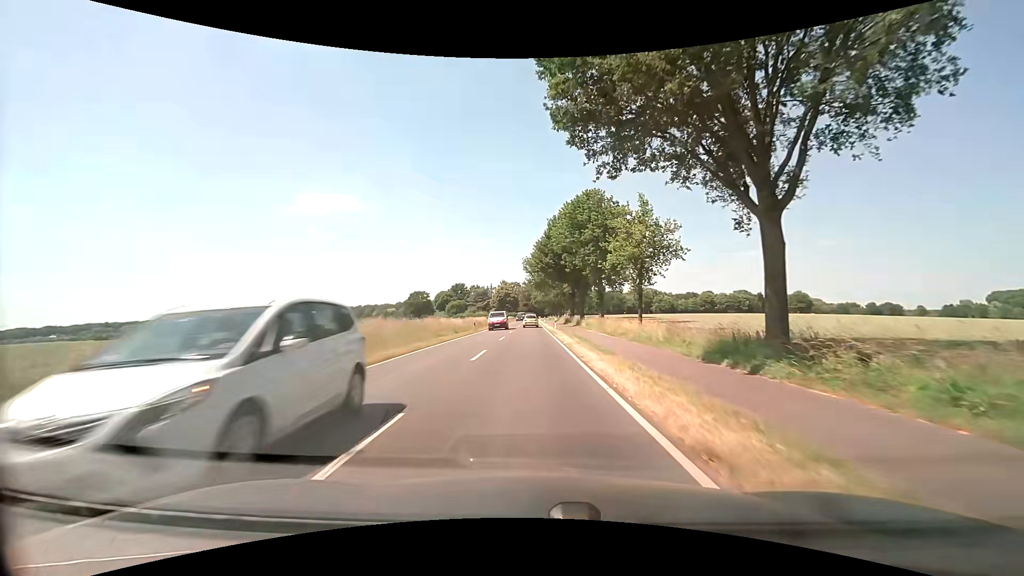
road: secondary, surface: asphalt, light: Day
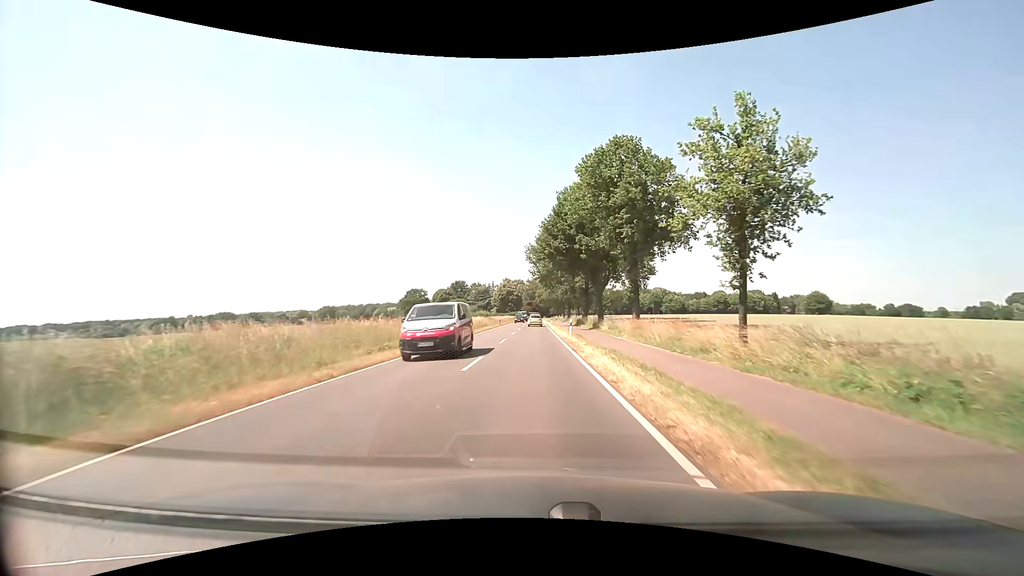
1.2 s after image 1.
(+0.1, +15.1) m; 0°
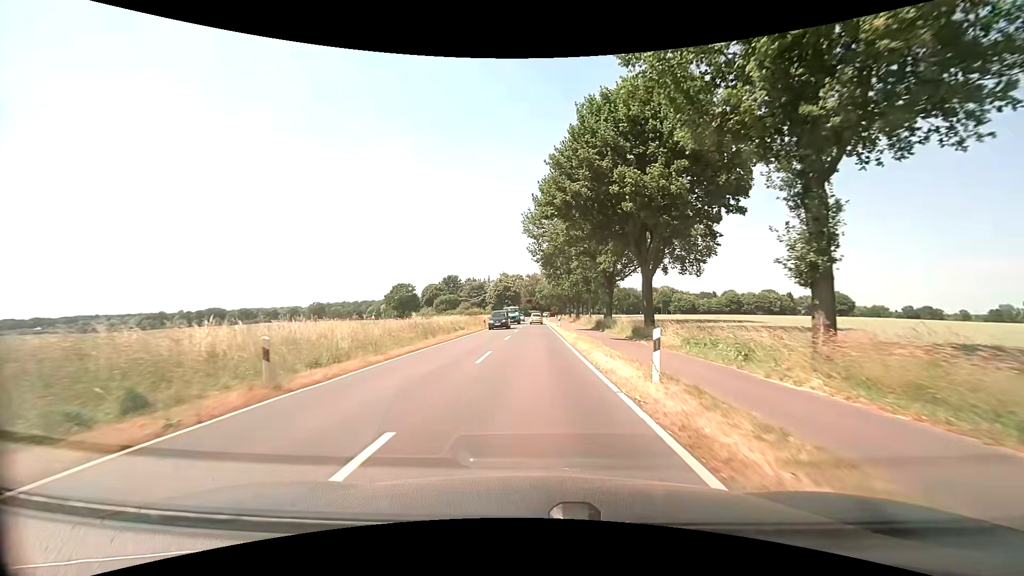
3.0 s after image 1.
(+0.1, +22.7) m; +1°
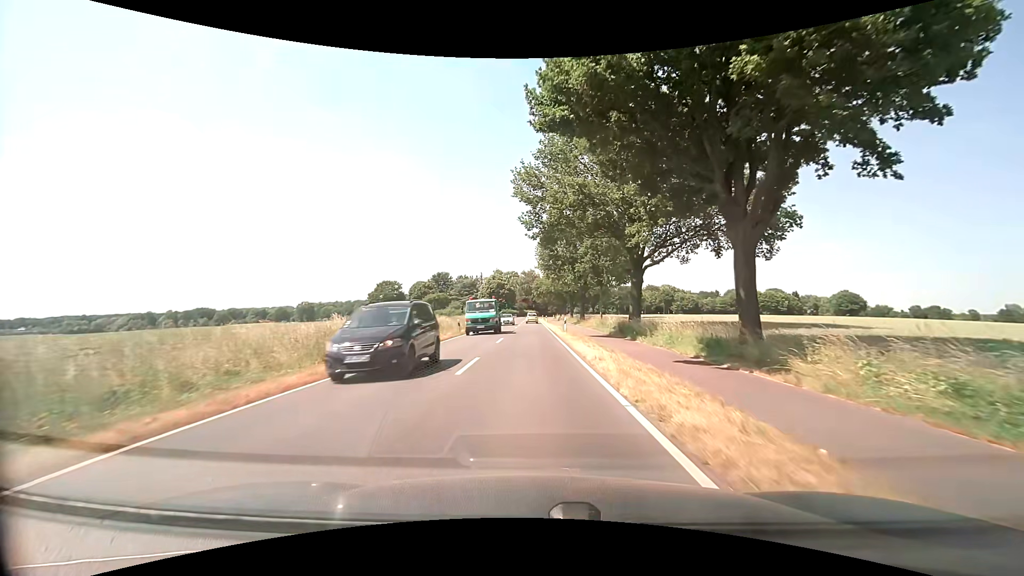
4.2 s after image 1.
(0.0, +15.2) m; 0°
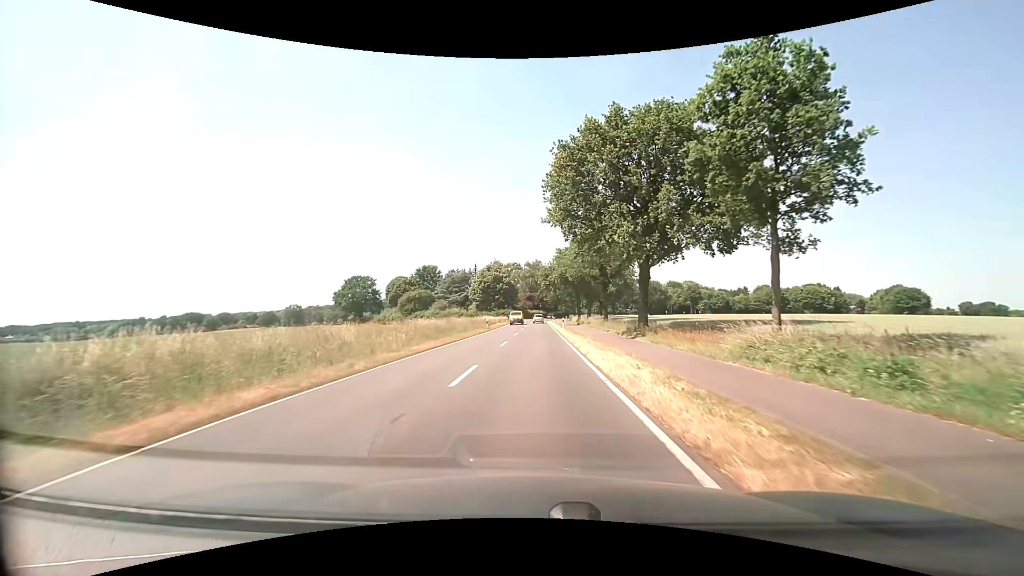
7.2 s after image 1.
(-0.1, +38.0) m; 0°
(0, +10) (0, +20) (0, +30) (0, +40) (0, +50) (0, +60) (0, +70) (0, +80) (0, +90) (0, +100) m
